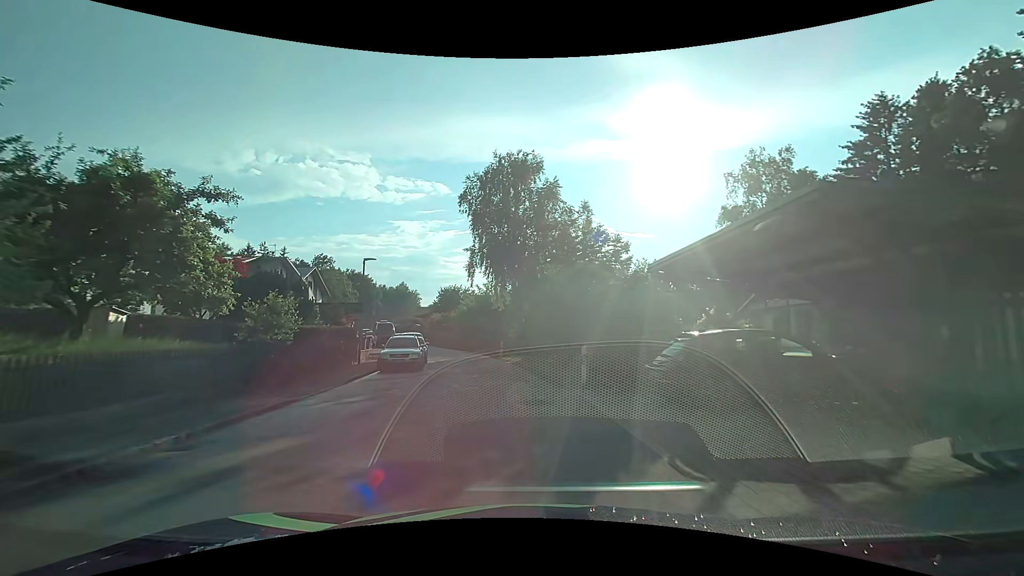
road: residential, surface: asphalt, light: Day
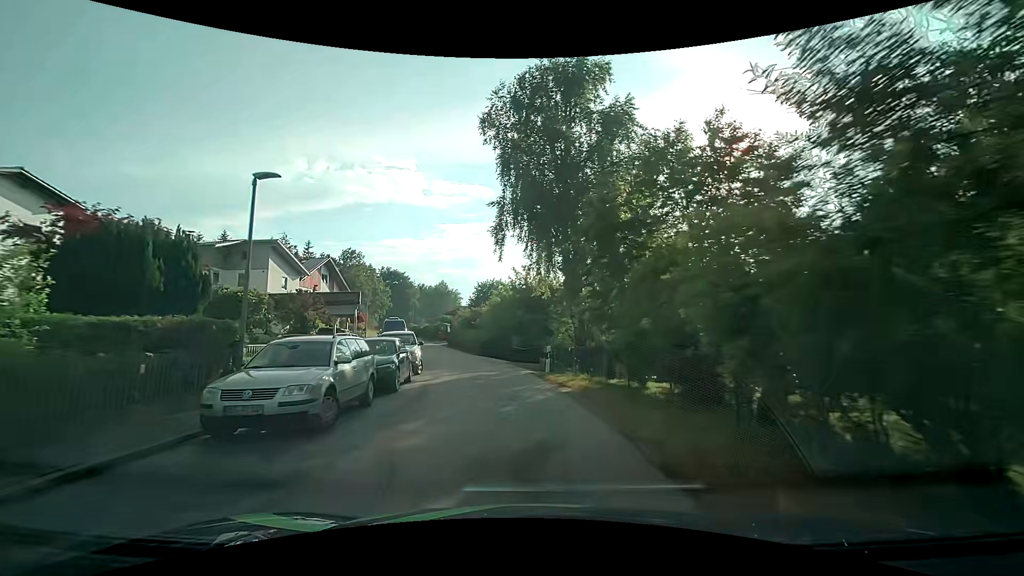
(-0.7, +13.6) m; -6°
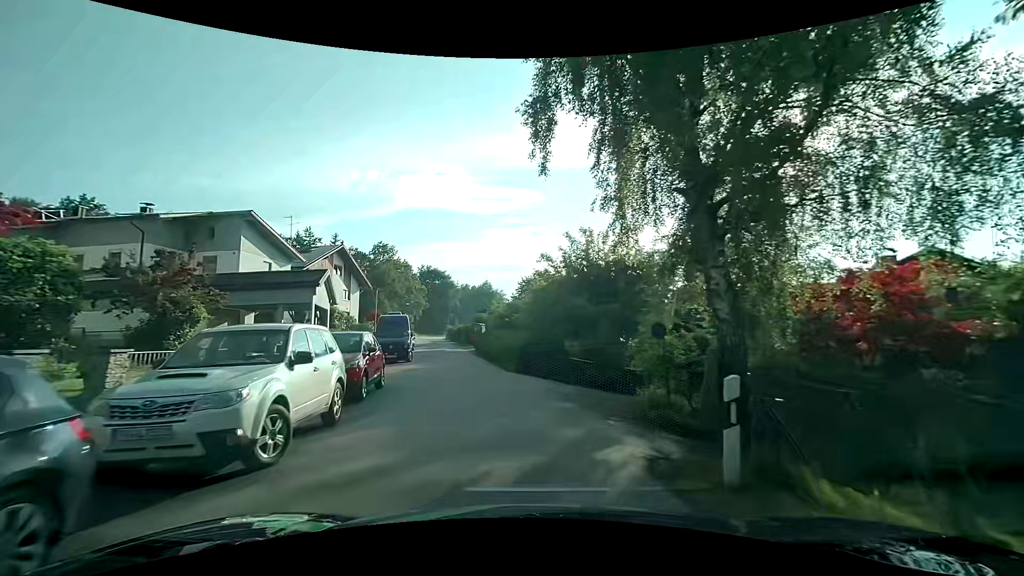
(-0.5, +13.4) m; -5°
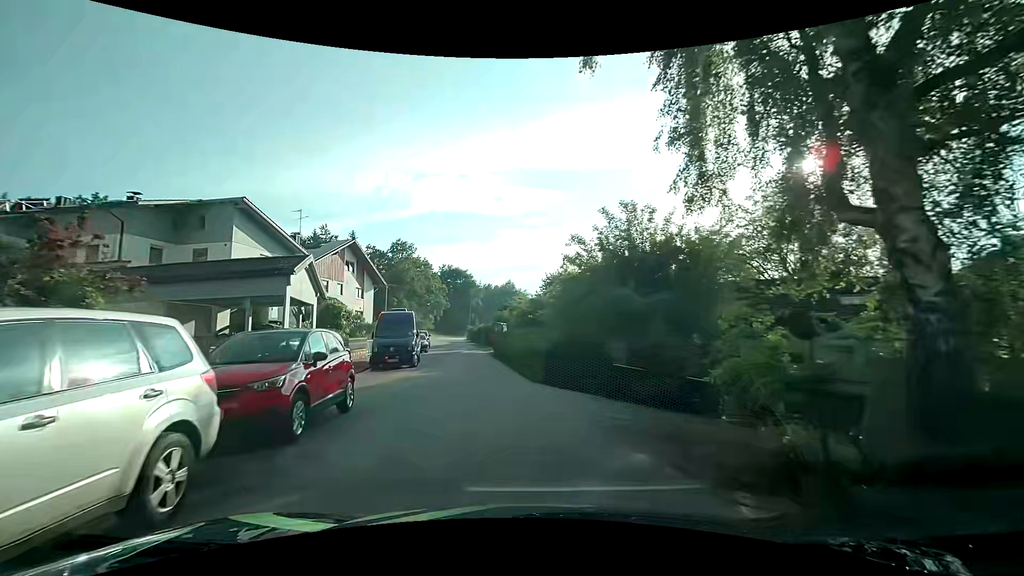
(-0.1, +4.5) m; -3°
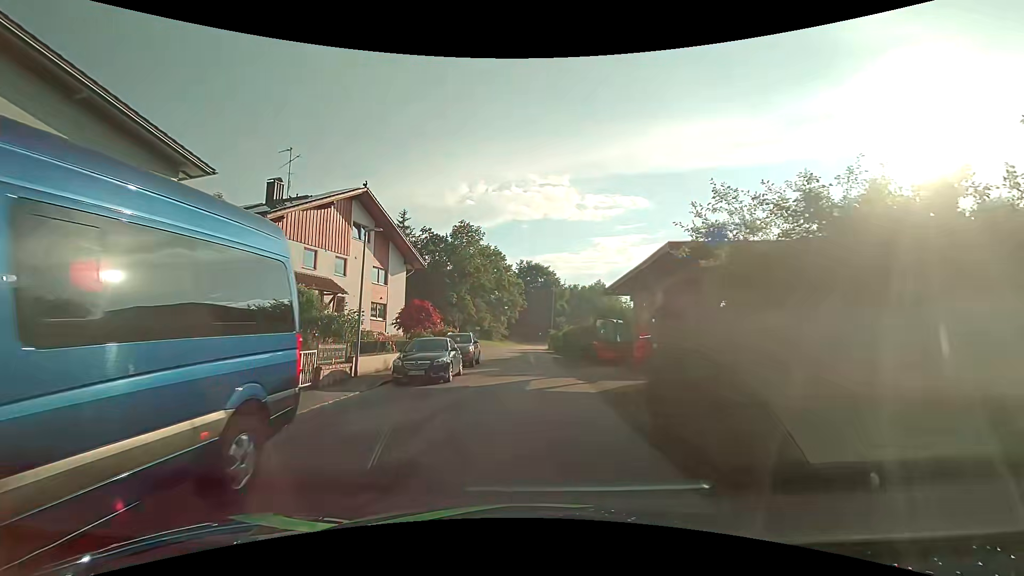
(-2.3, +22.4) m; -10°
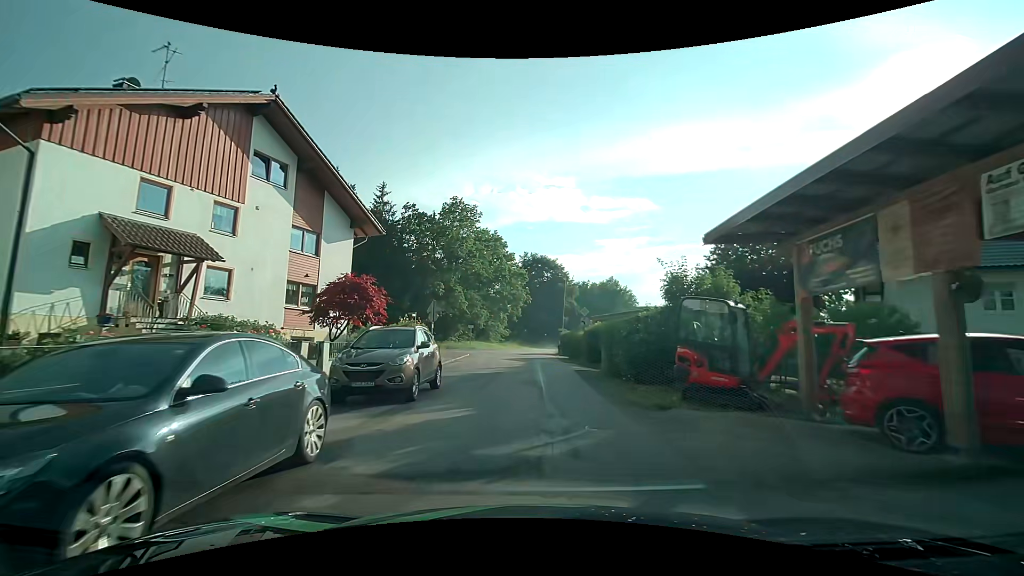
(-0.1, +13.1) m; 0°
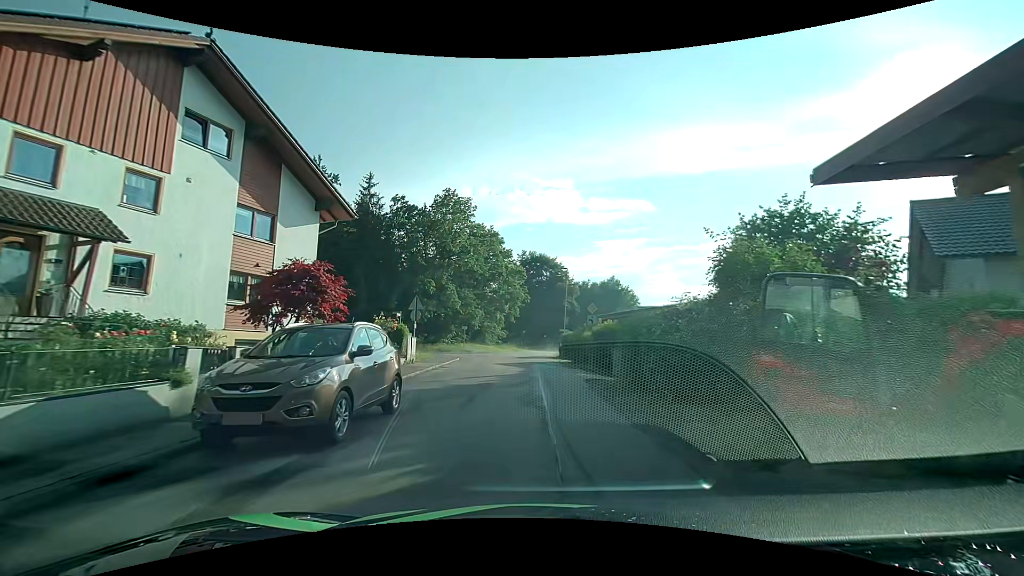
(0.0, +4.2) m; 0°
